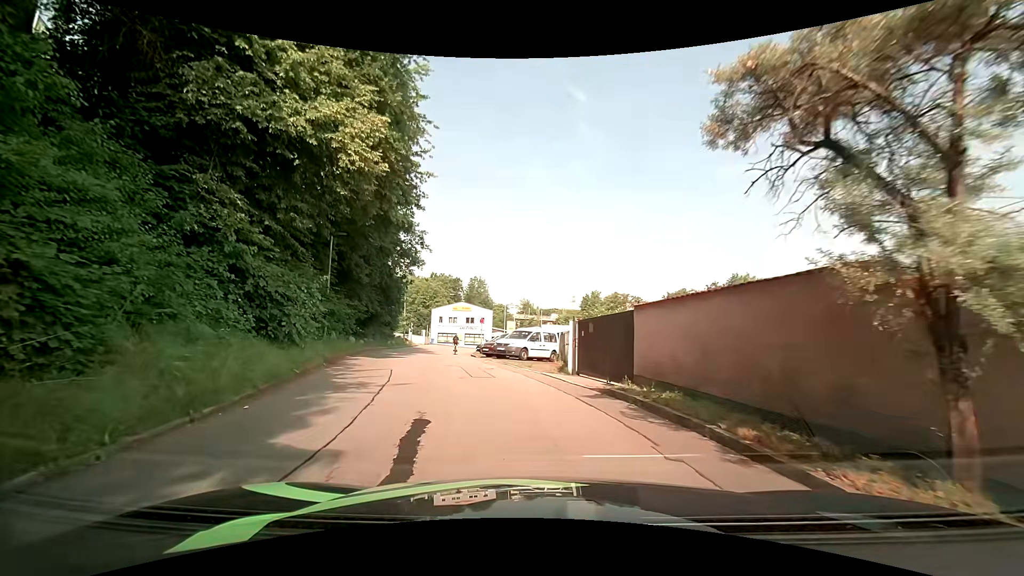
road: residential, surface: asphalt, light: Day
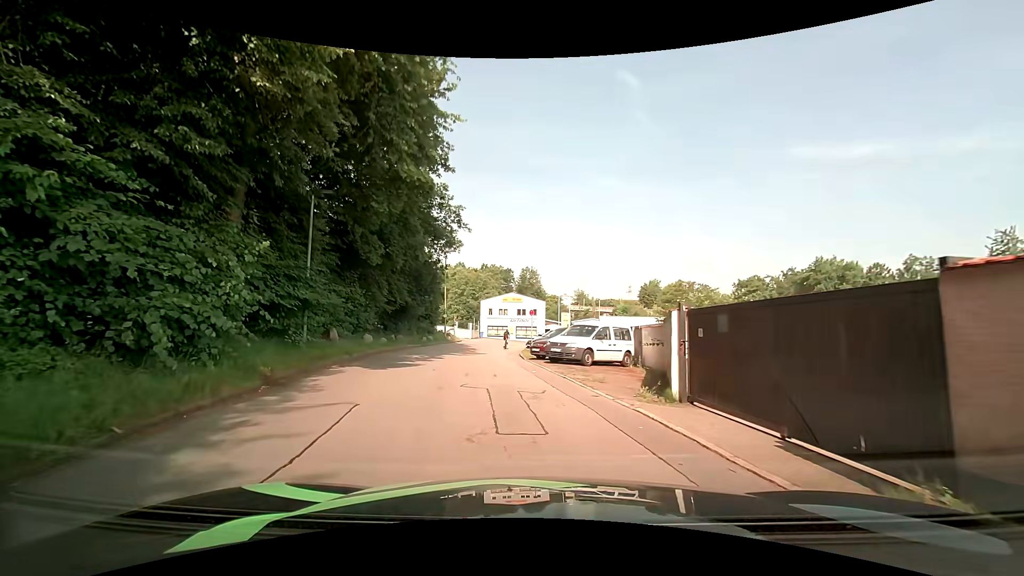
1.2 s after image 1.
(-0.2, +6.8) m; -4°
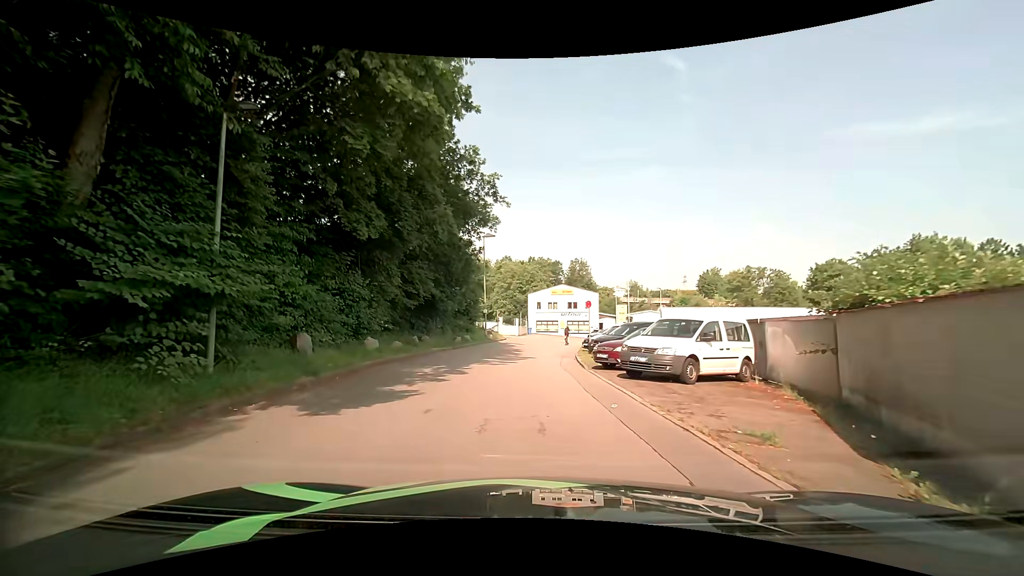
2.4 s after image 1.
(-0.4, +6.6) m; -7°
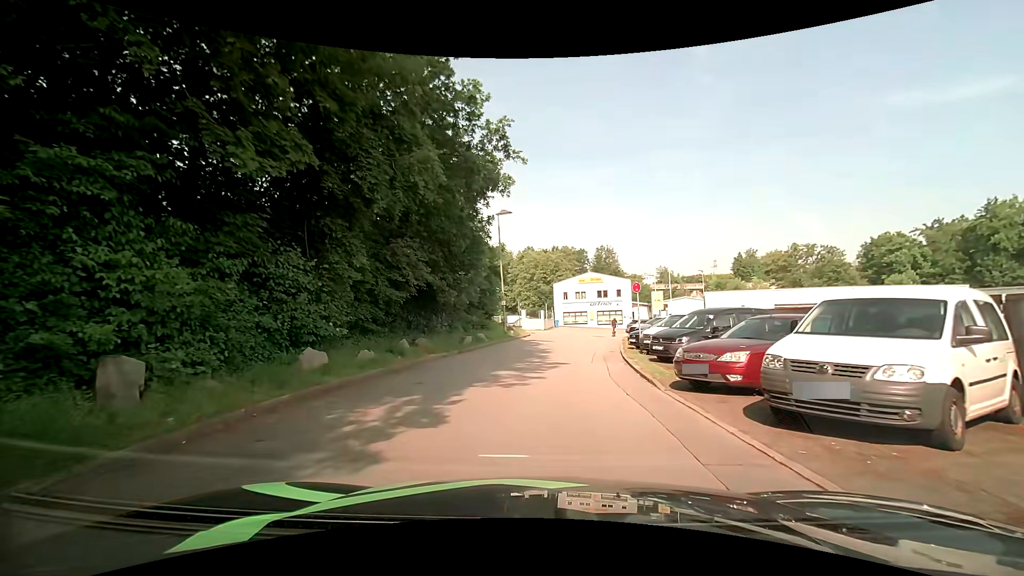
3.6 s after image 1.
(-0.1, +6.6) m; -3°
(0, +10) (0, +20) (+1, +30) (+3, +40) (+6, +49) (+11, +58) (+15, +67) (+9, +73) (+4, +65) (+3, +55) m
